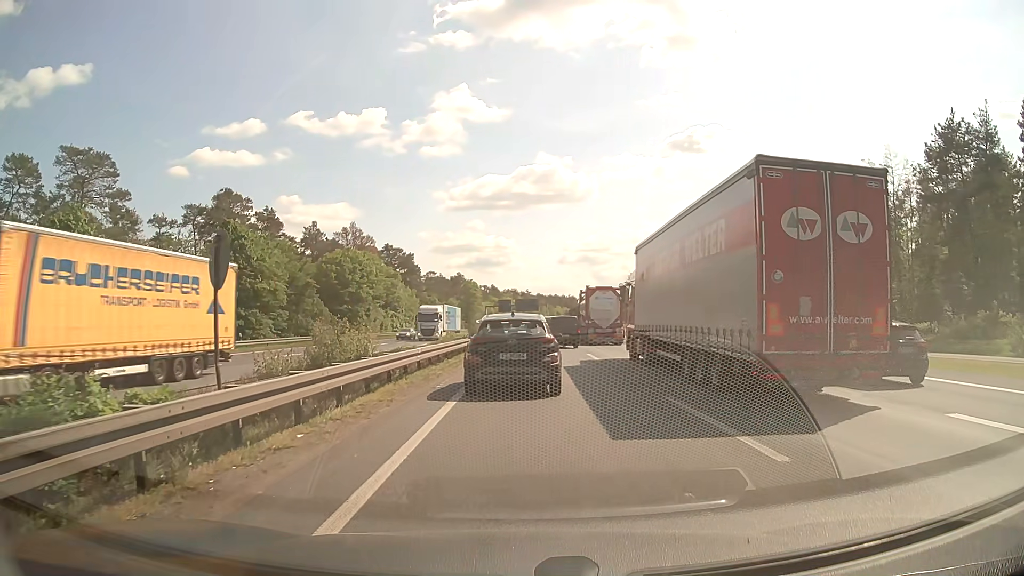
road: motorway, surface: asphalt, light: Day
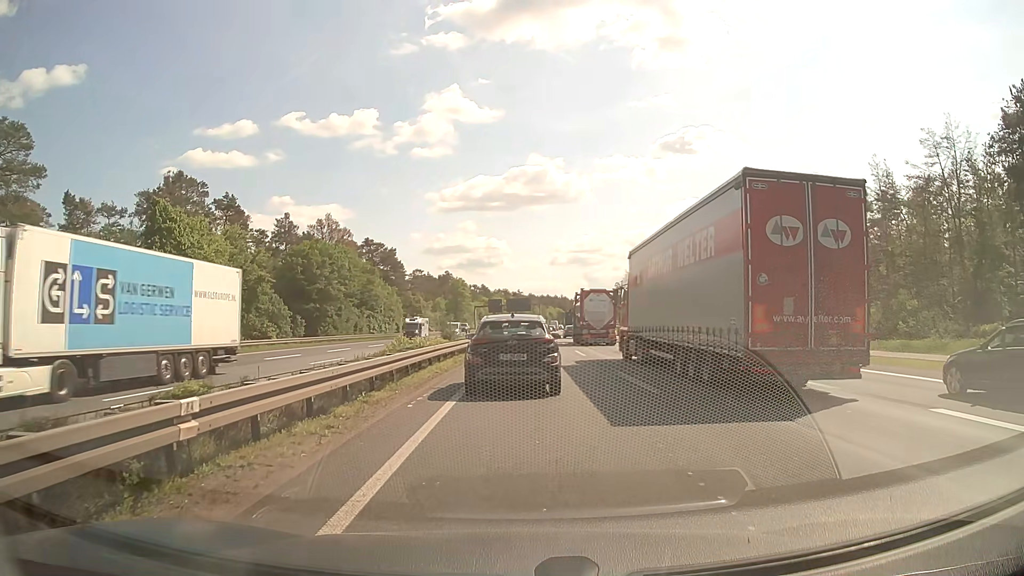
(0.0, +11.5) m; 0°
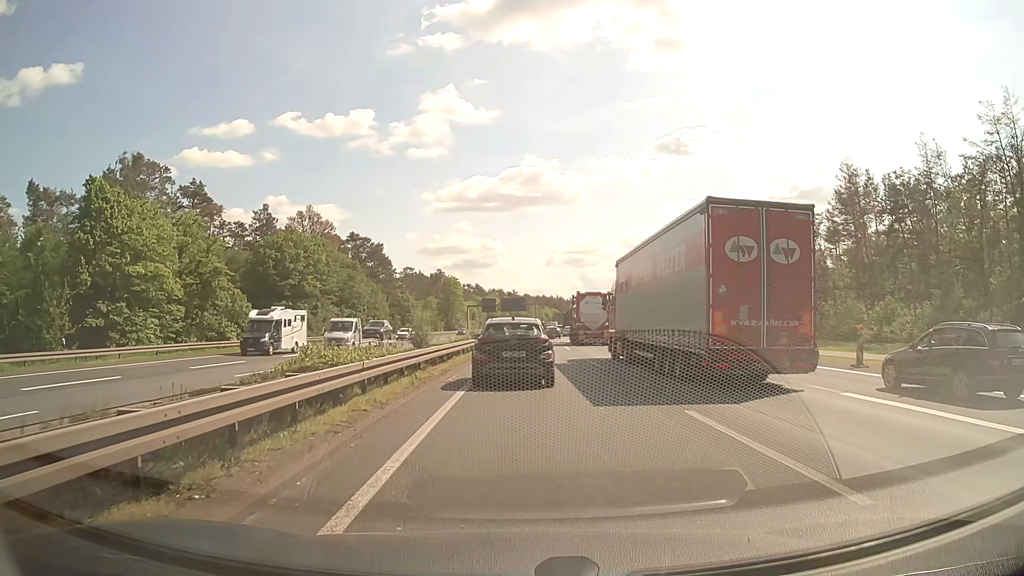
(0.0, +8.7) m; +1°
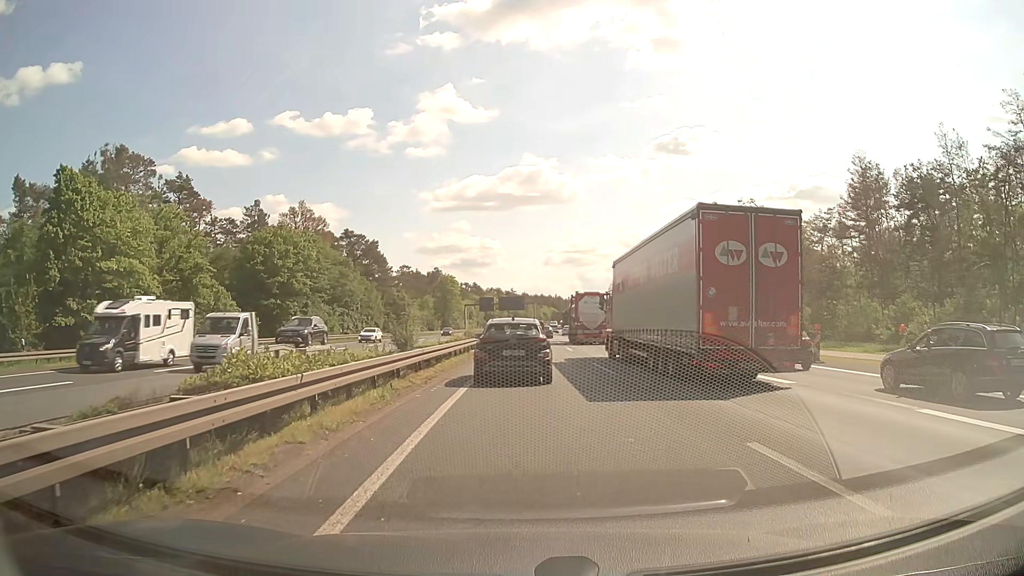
(0.0, +3.2) m; -1°
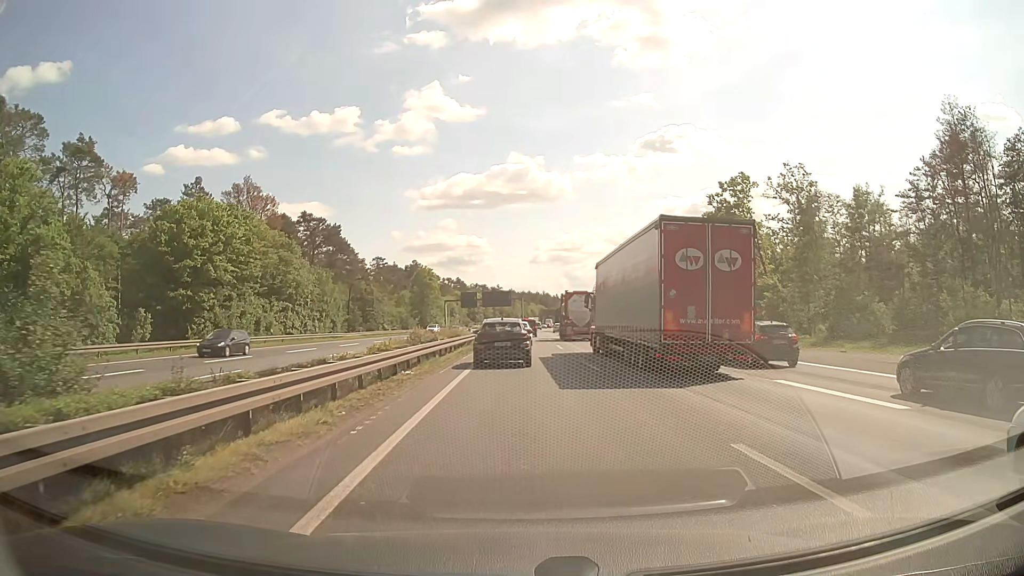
(+0.3, +18.2) m; +1°
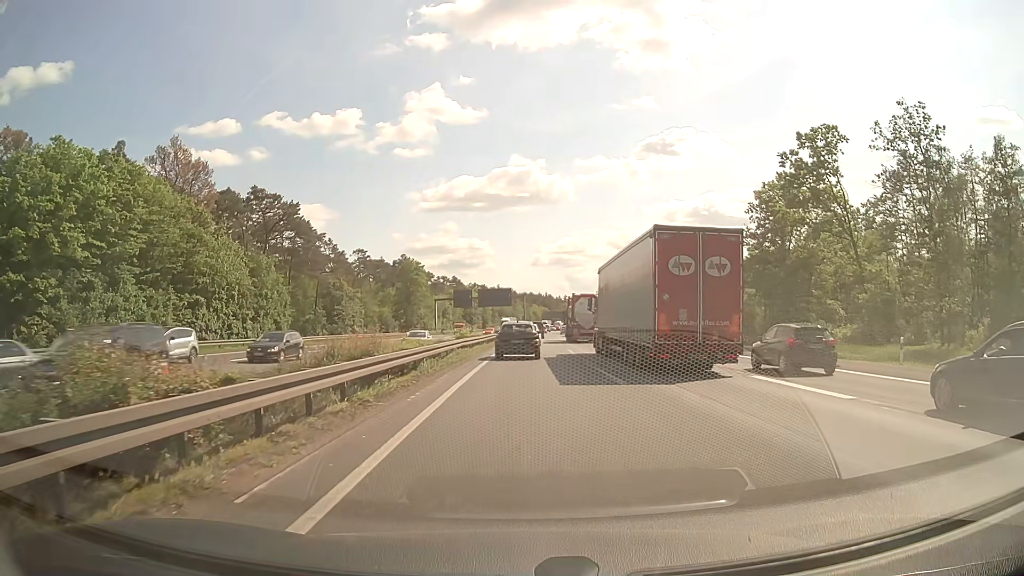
(0.0, +22.1) m; 0°
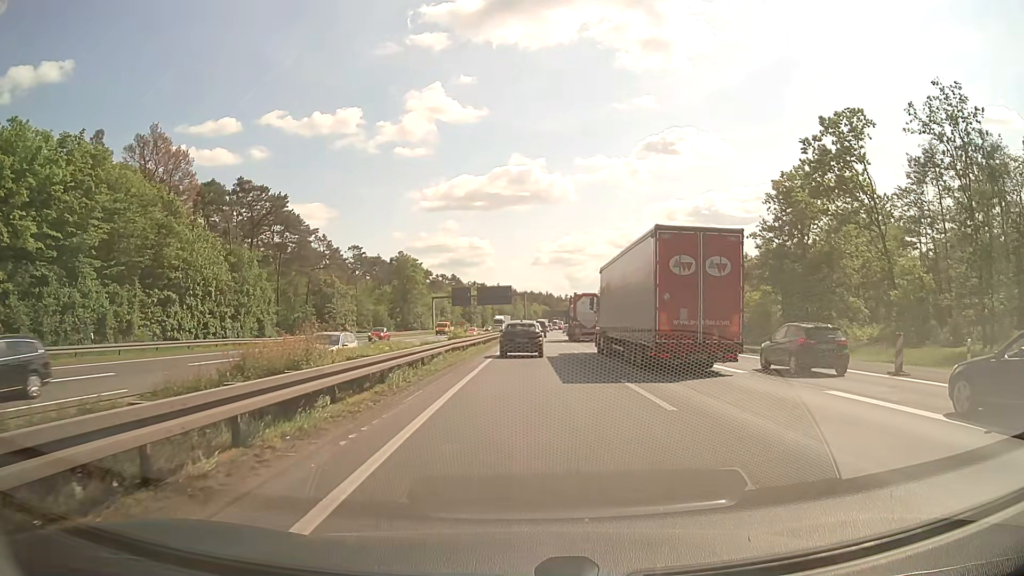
(0.0, +4.8) m; 0°
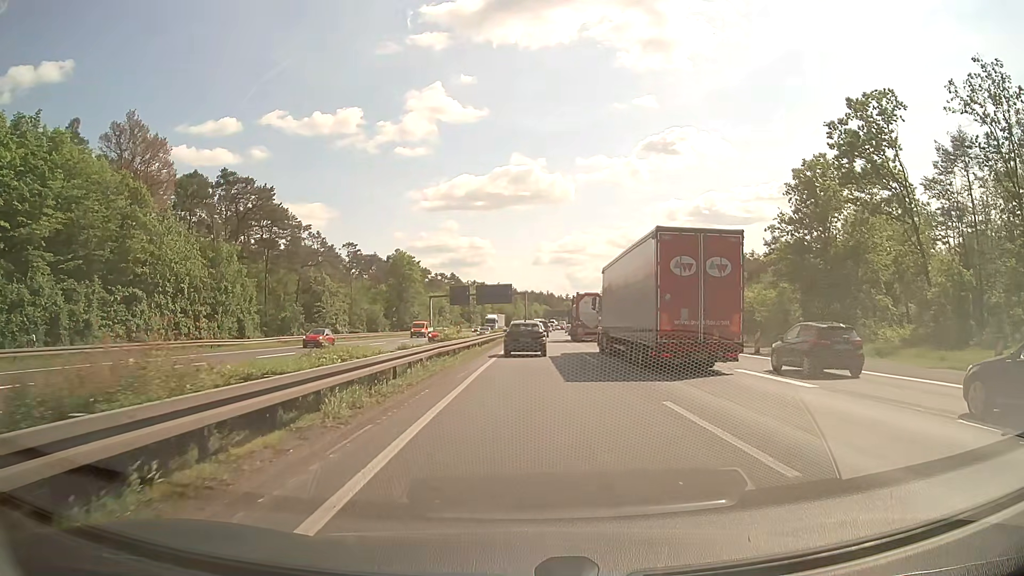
(0.0, +5.0) m; 0°
(0, +10) (0, +20) (0, +30) (+1, +40) (+1, +50) (+1, +60) (+2, +70) (+2, +80) (+3, +90) (+3, +100) m
